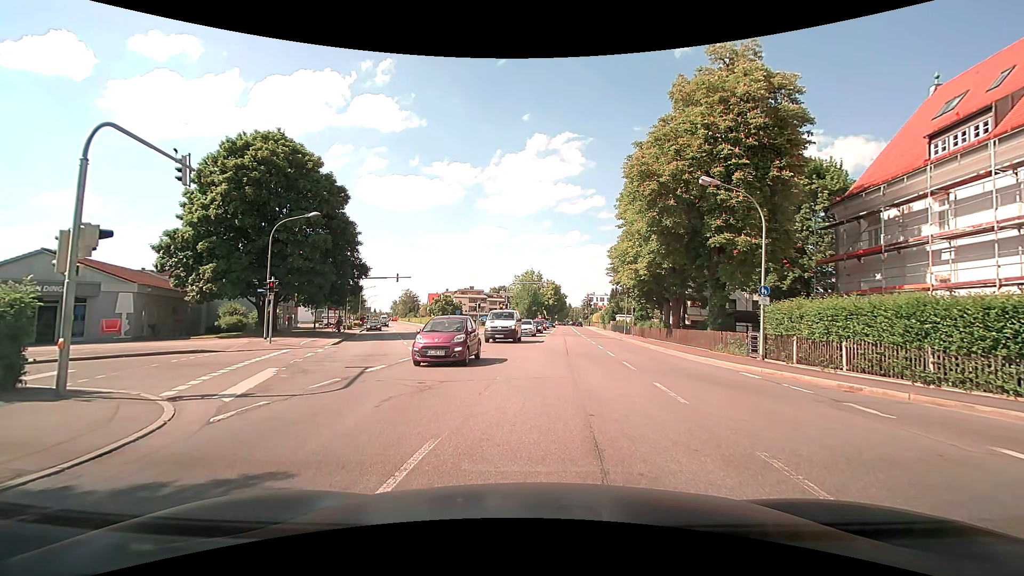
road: secondary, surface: asphalt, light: Day
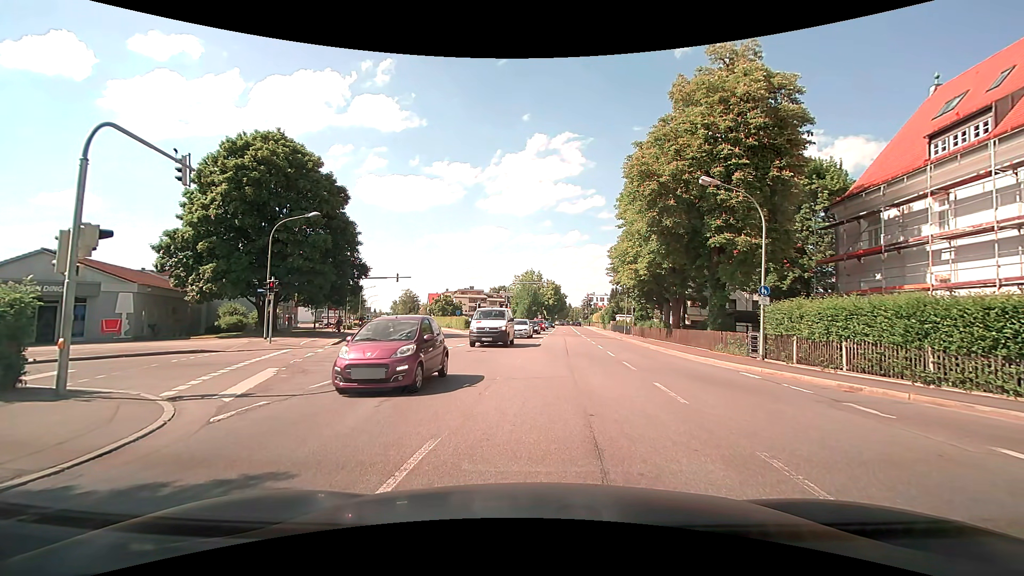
(0.0, 0.0) m; 0°
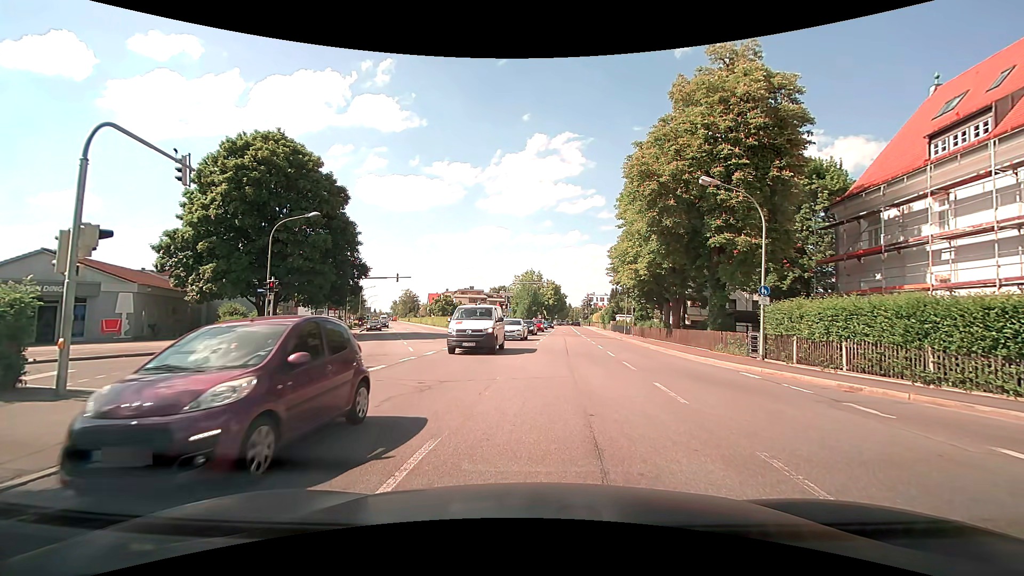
(0.0, 0.0) m; 0°
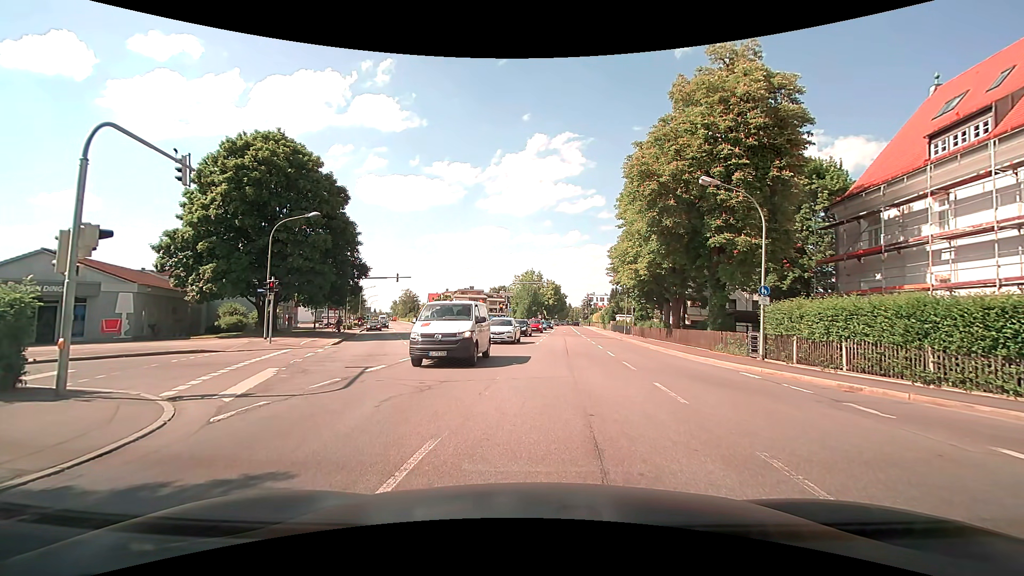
(0.0, 0.0) m; 0°
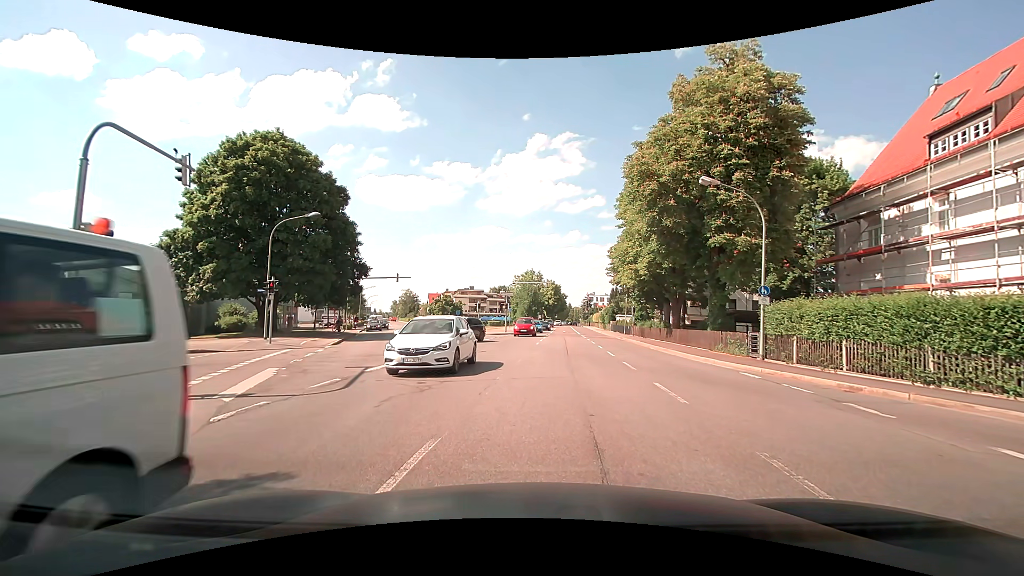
(0.0, 0.0) m; 0°
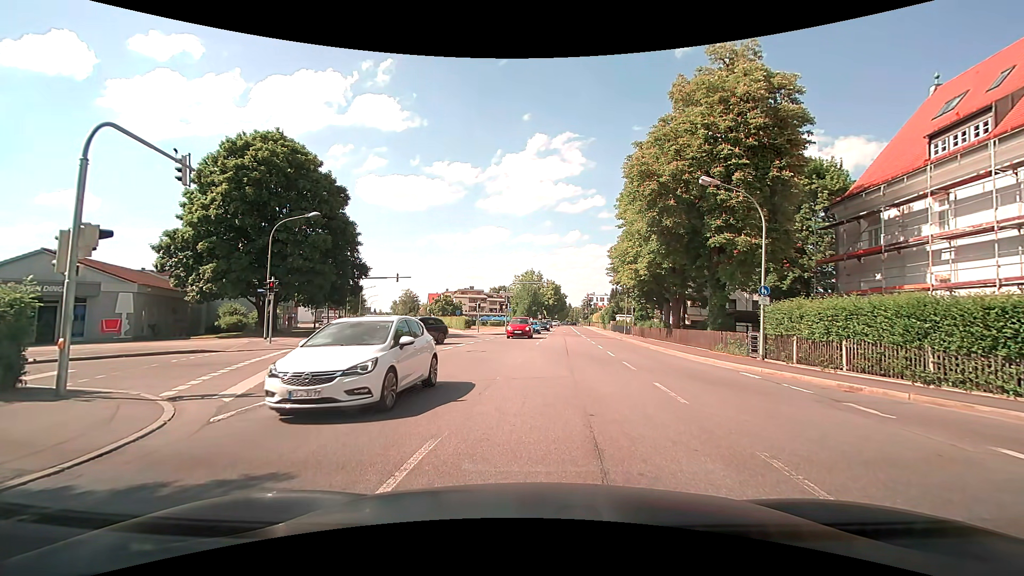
(0.0, 0.0) m; 0°
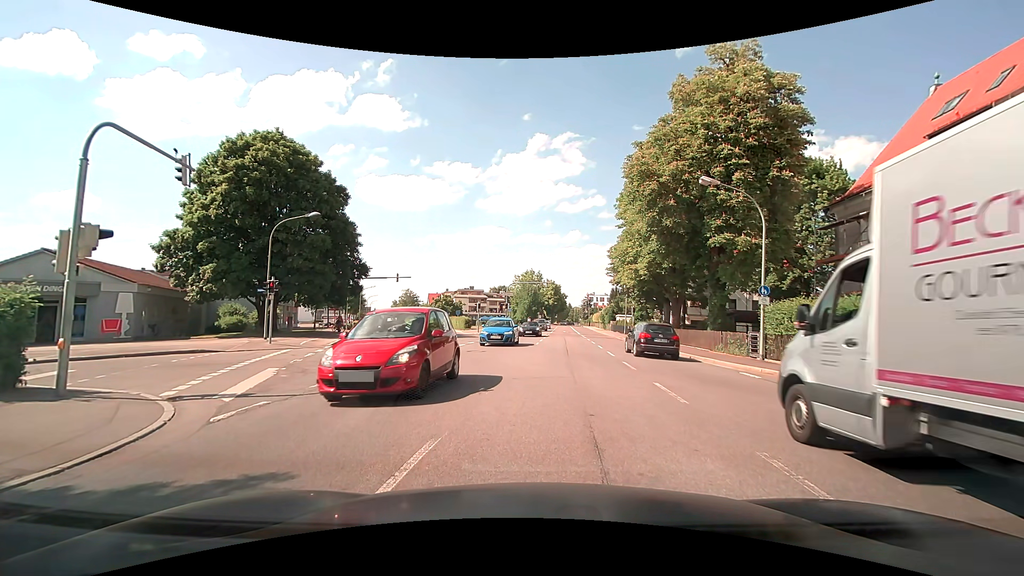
(0.0, 0.0) m; 0°
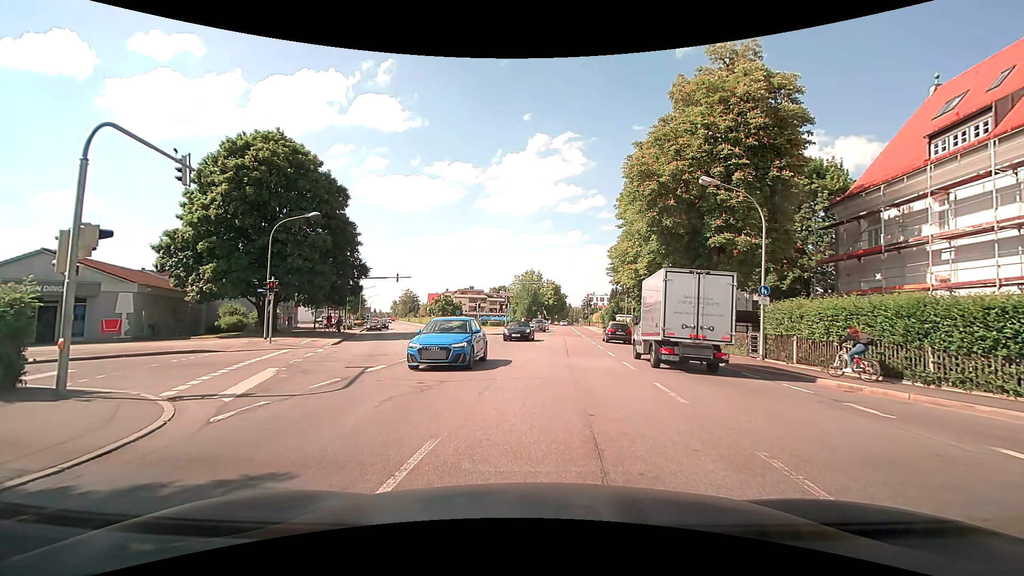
(0.0, 0.0) m; 0°
(0, +10) (0, +20) (-2, +30) (-4, +40) (-7, +49) (-10, +59) (-13, +68) (-16, +78) (-19, +87) (-22, +97) m
